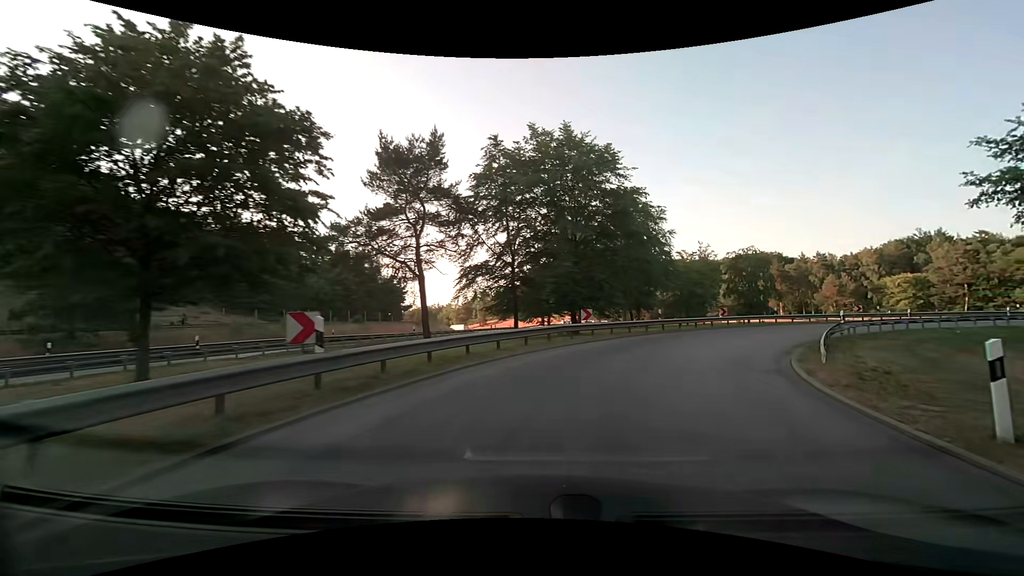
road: motorway_link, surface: asphalt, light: Day
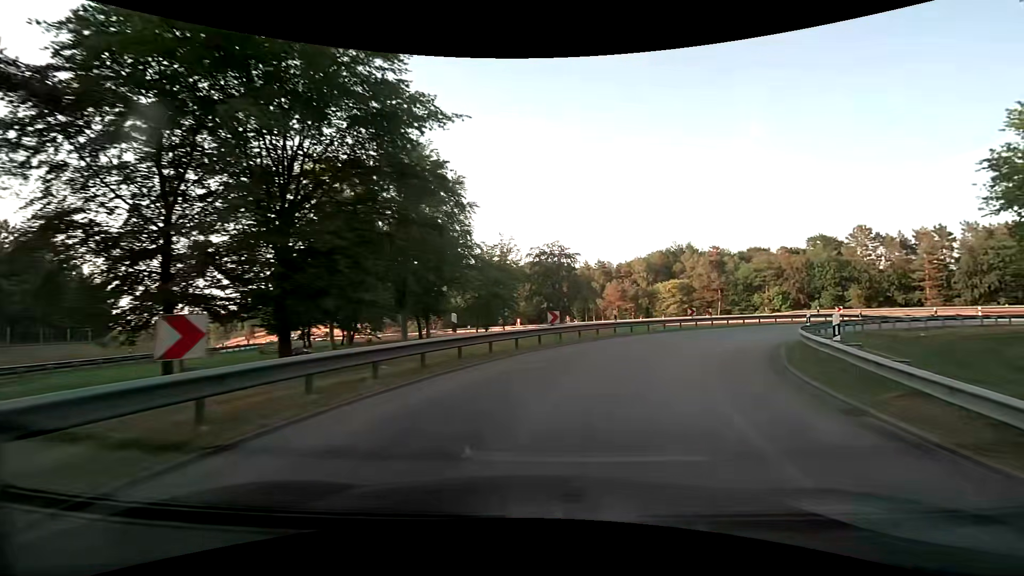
(+3.4, +16.3) m; +23°
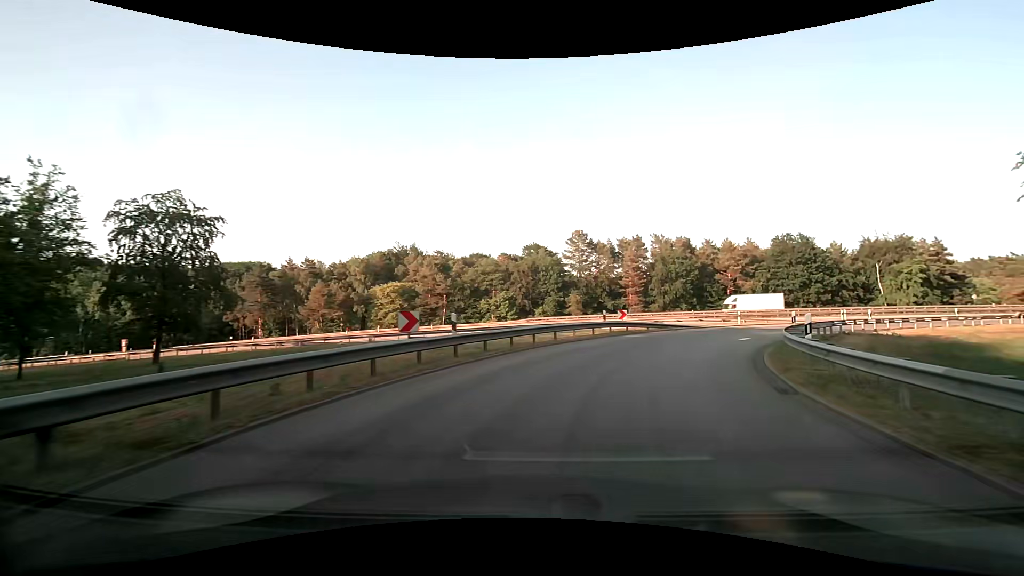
(+6.1, +22.2) m; +30°
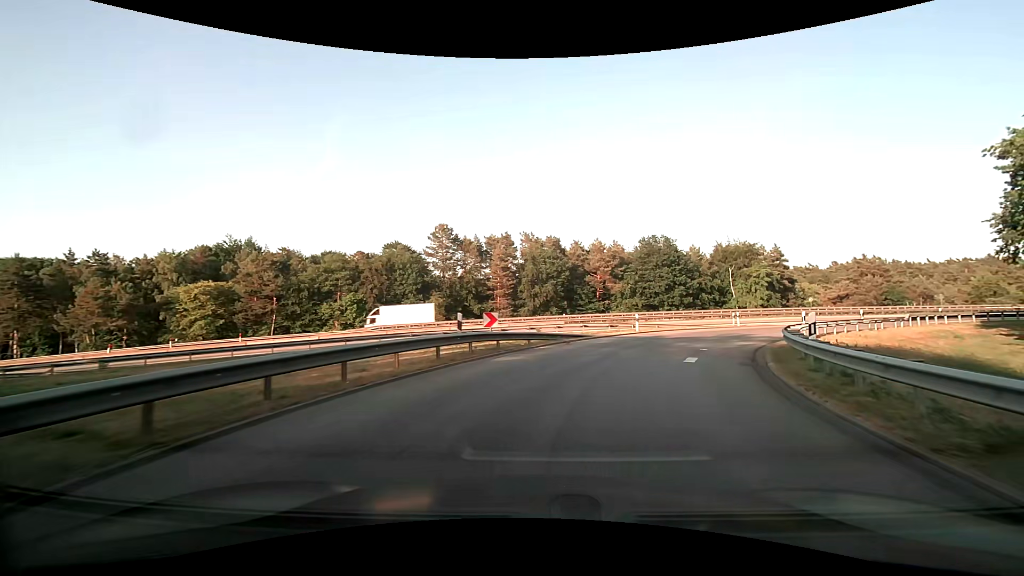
(+1.6, +11.6) m; +15°
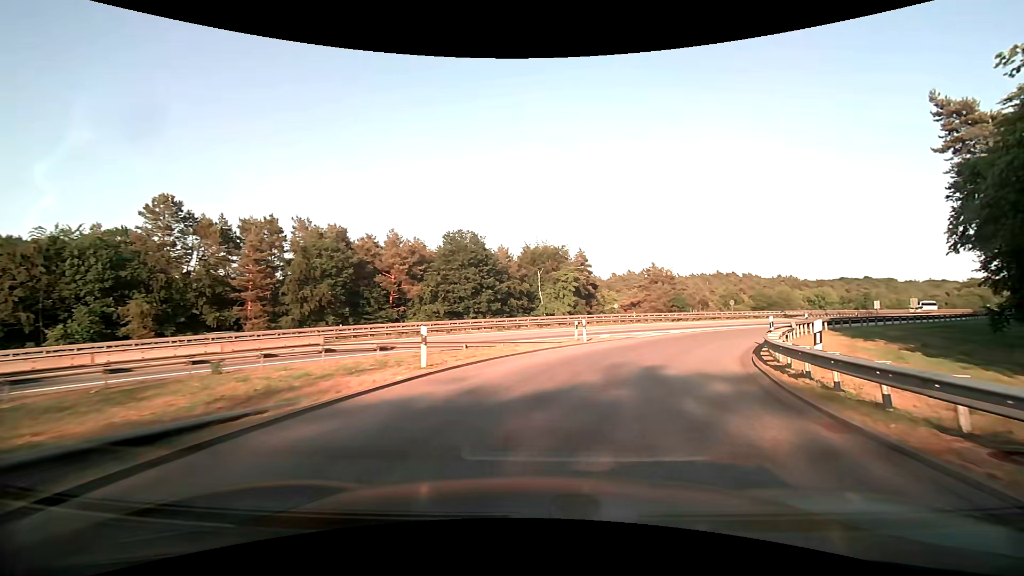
(+3.3, +17.1) m; +23°
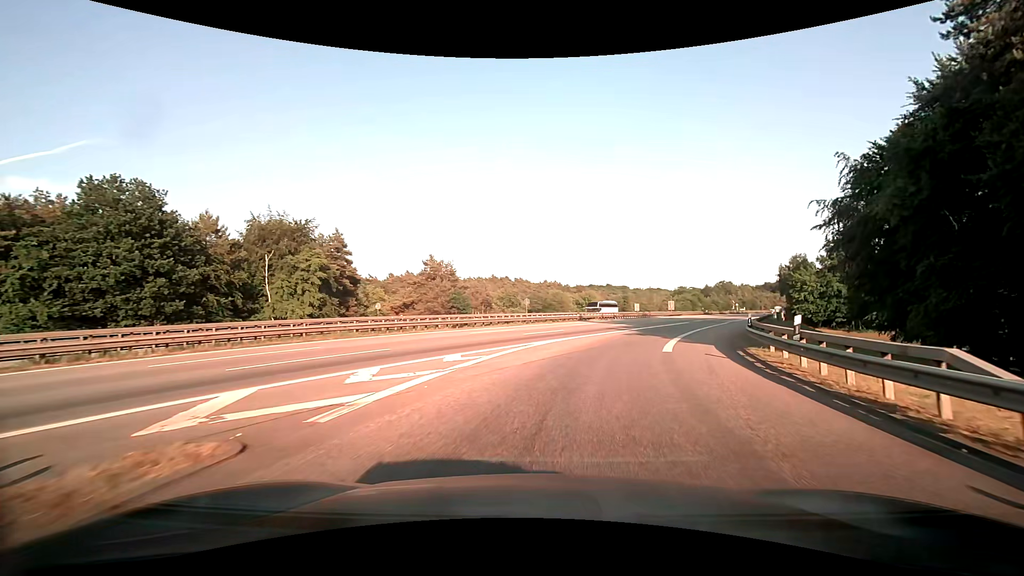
(+4.9, +22.9) m; +24°
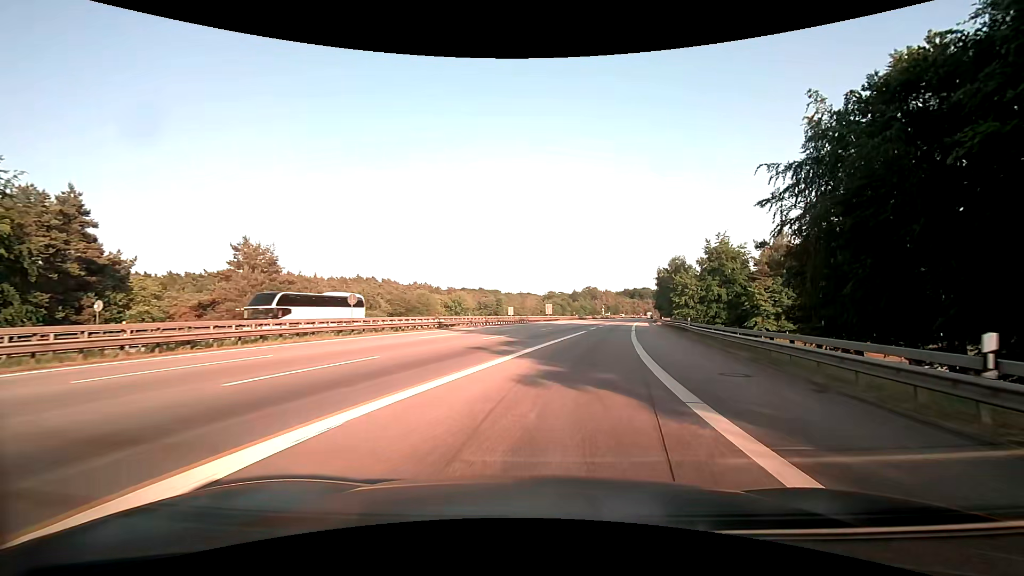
(+2.6, +18.9) m; +15°
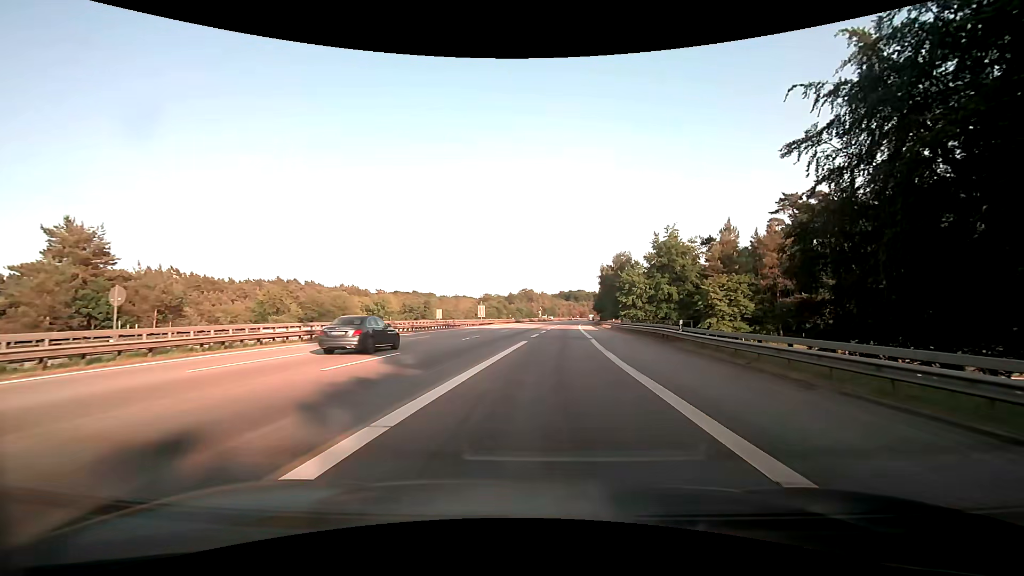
(+0.9, +13.9) m; +7°
(0, +10) (+1, +20) (+1, +30) (+1, +40) (+1, +50) (+1, +60) (+2, +70) (+2, +80) (+3, +90) (+3, +100) m
